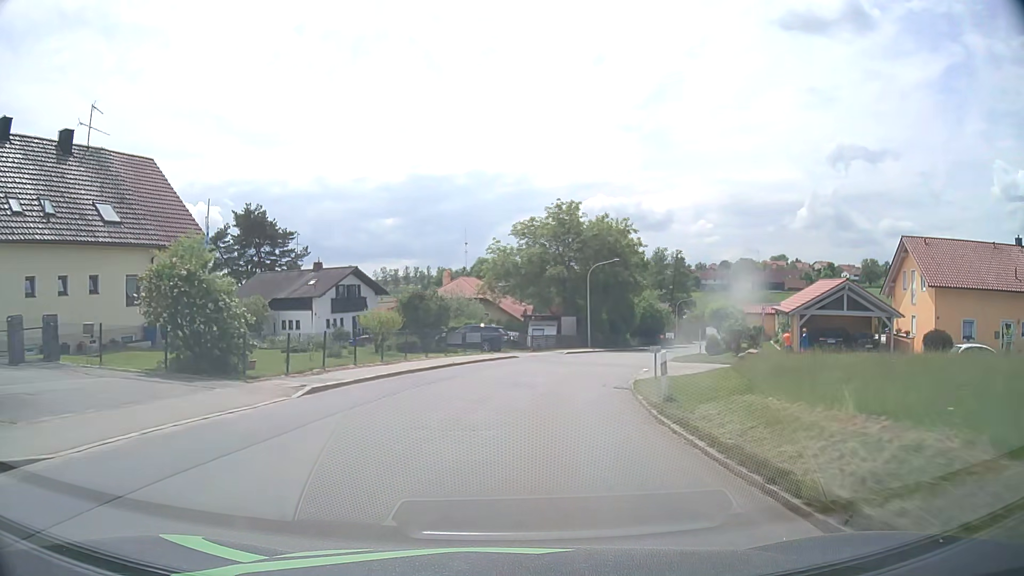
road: tertiary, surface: asphalt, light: Day
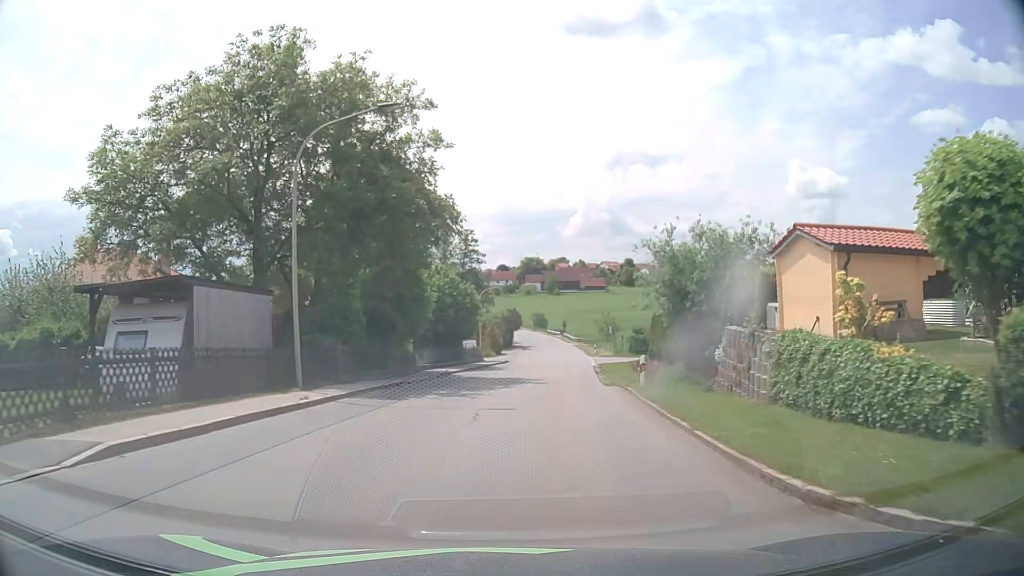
(+5.7, +37.4) m; +19°
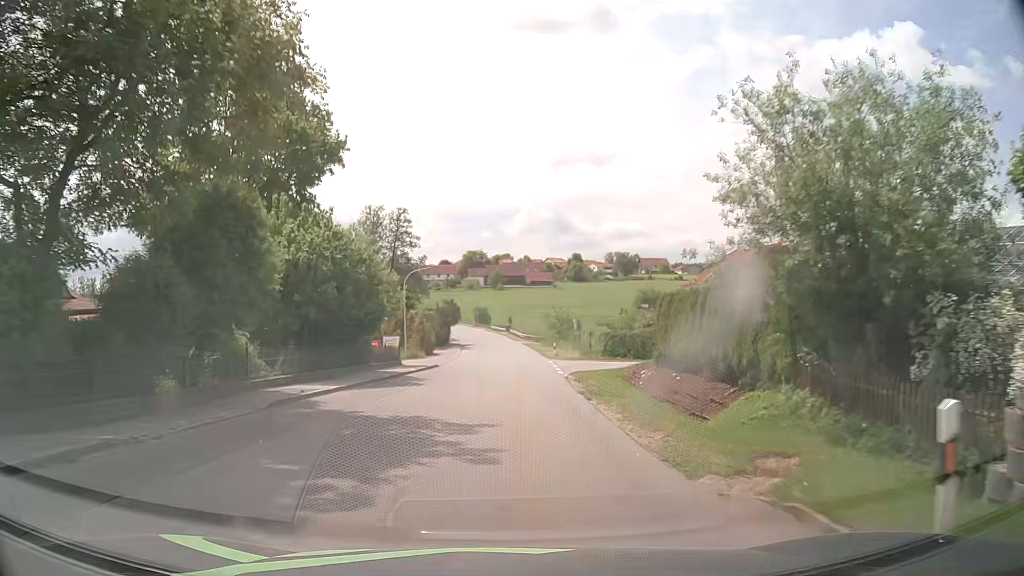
(+0.8, +15.2) m; +5°
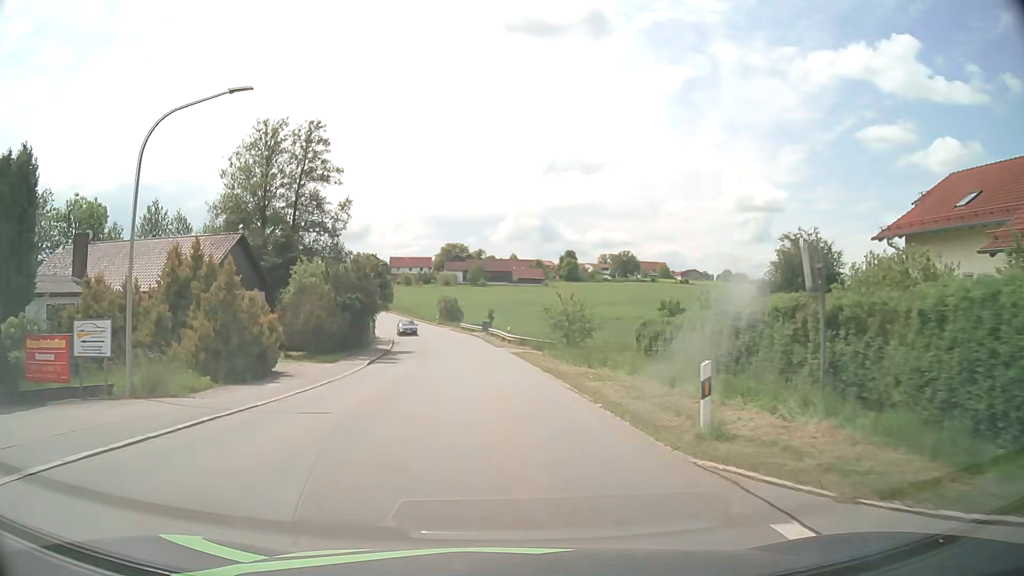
(+0.6, +38.4) m; +1°
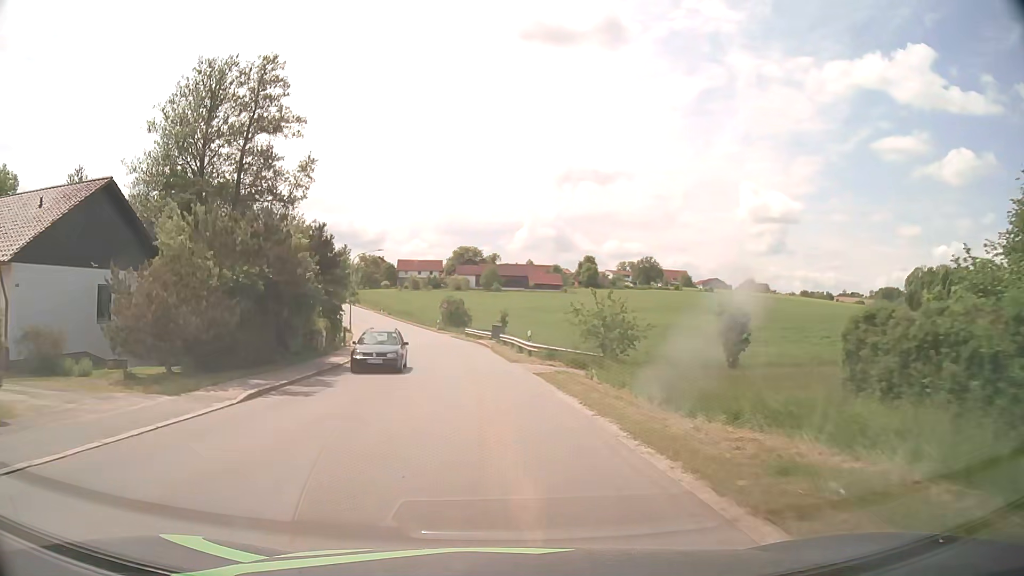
(-0.1, +15.2) m; -1°
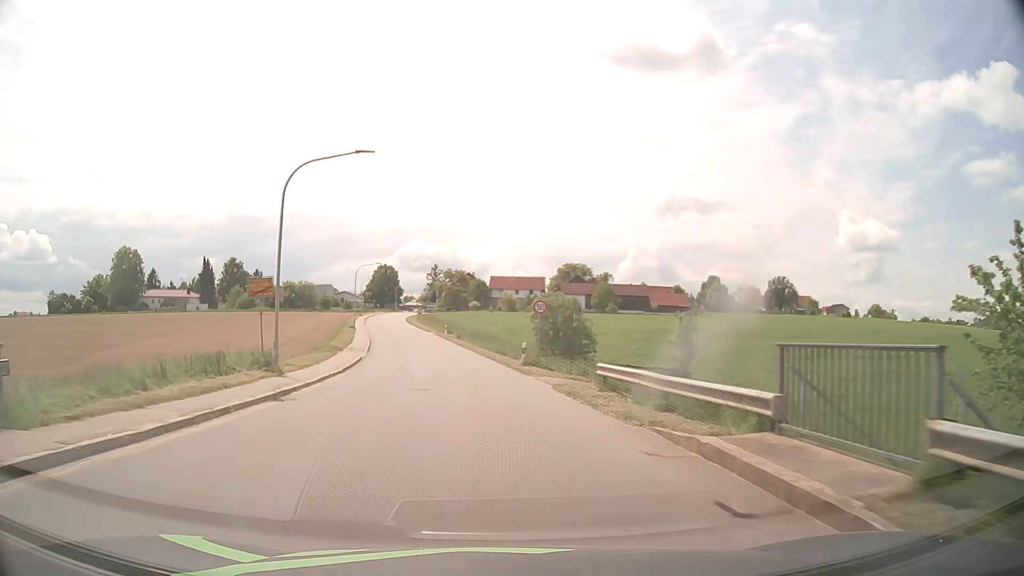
(-2.7, +37.5) m; -9°
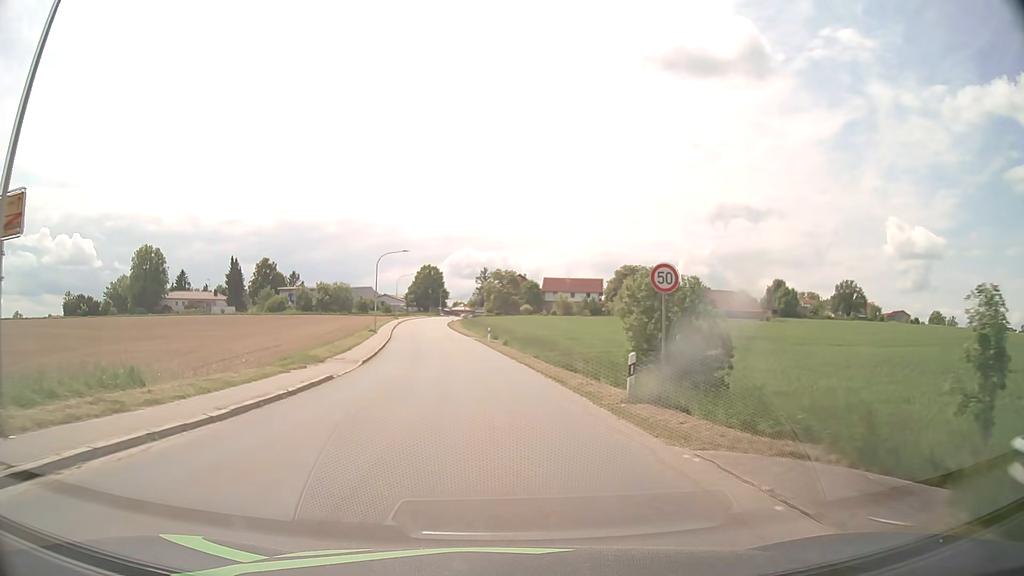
(-0.5, +15.0) m; -4°
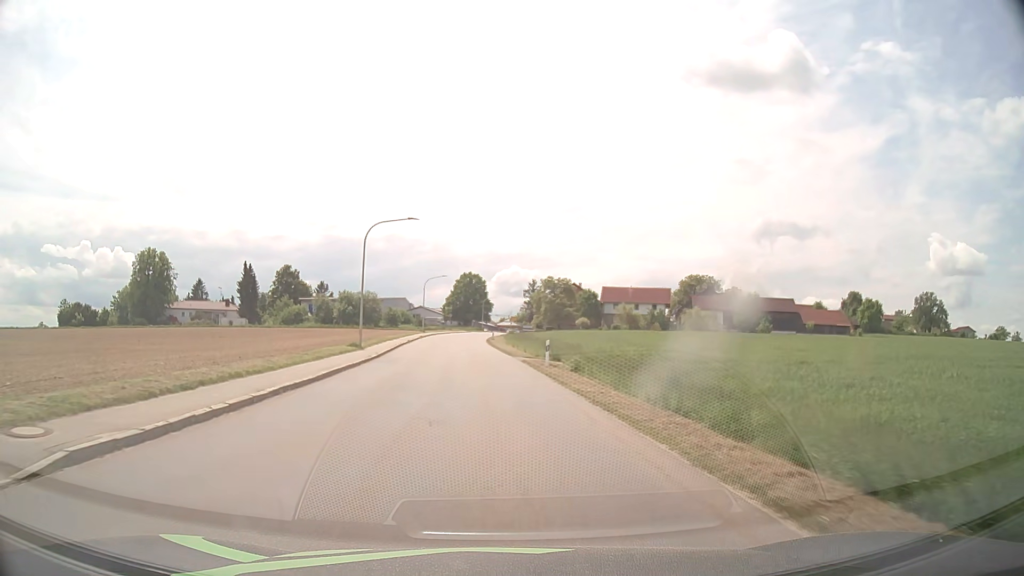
(-0.9, +22.4) m; -4°
